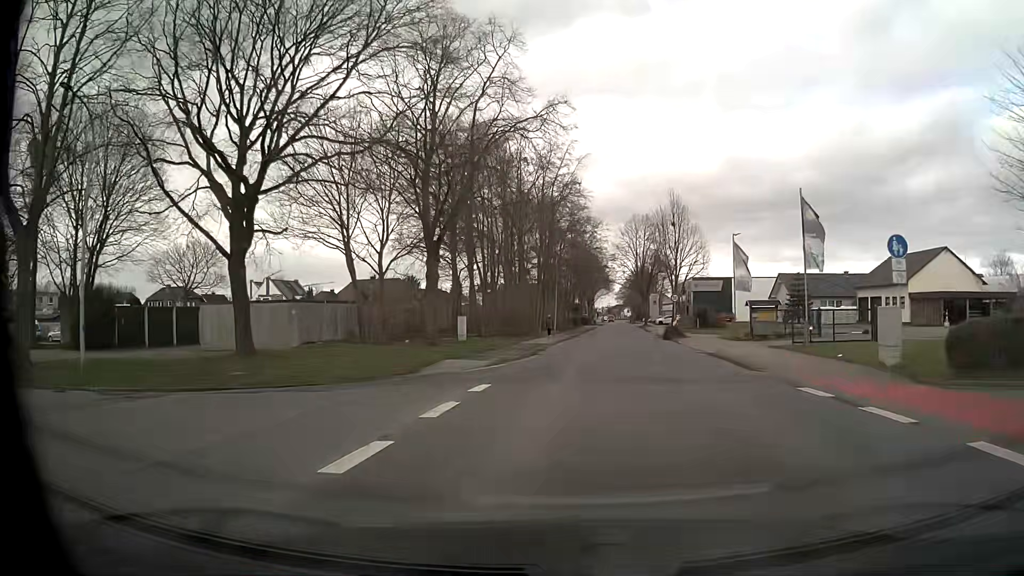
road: unclassified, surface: asphalt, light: Day
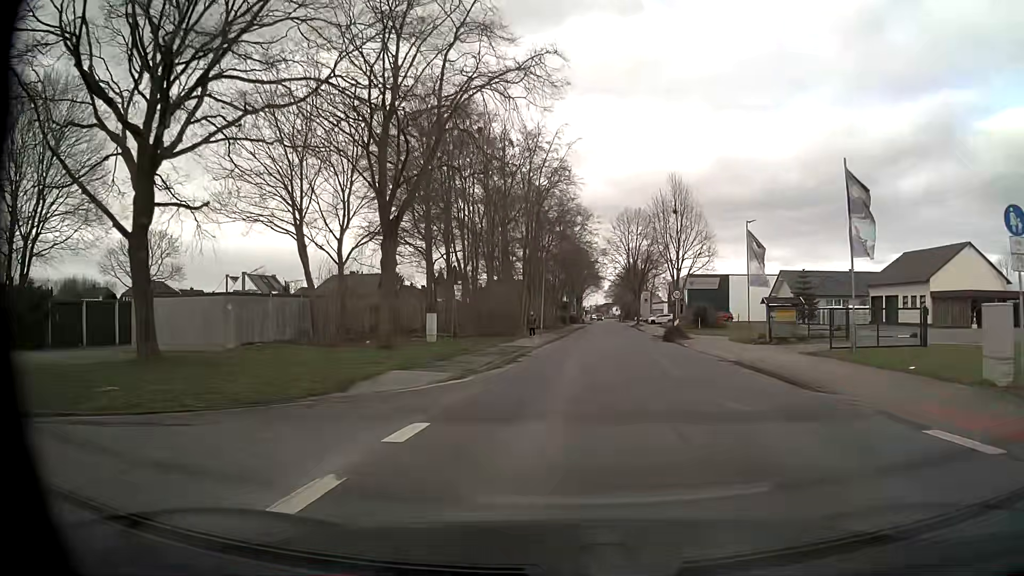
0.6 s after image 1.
(+0.1, +5.4) m; +1°
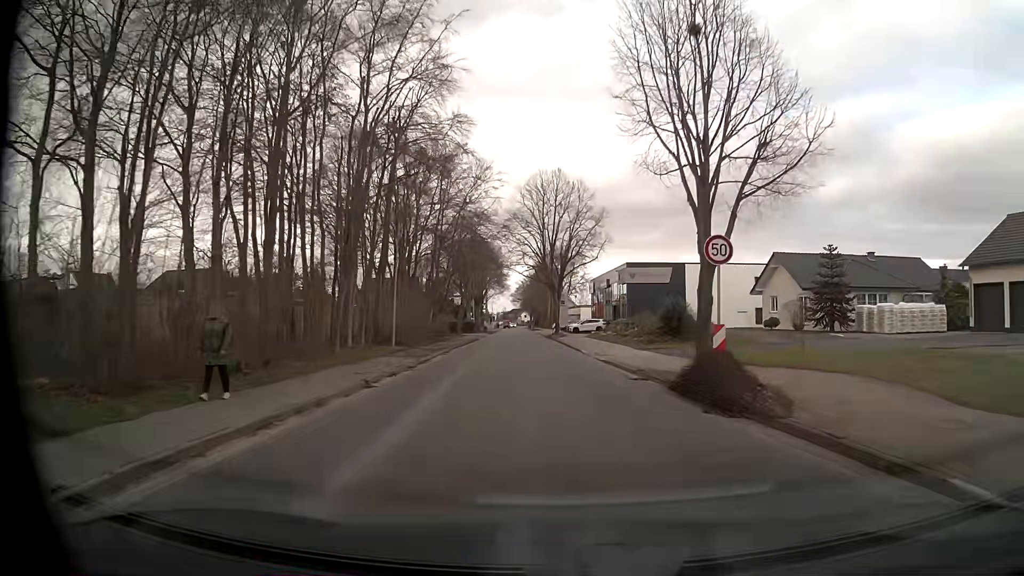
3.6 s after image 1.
(+2.2, +28.6) m; +8°
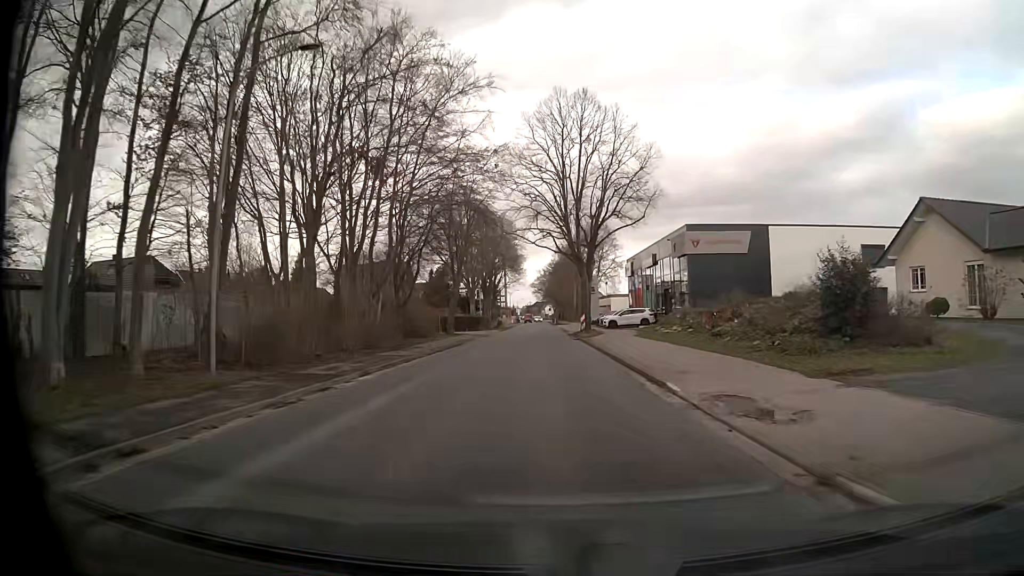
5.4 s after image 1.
(-0.2, +21.7) m; -2°
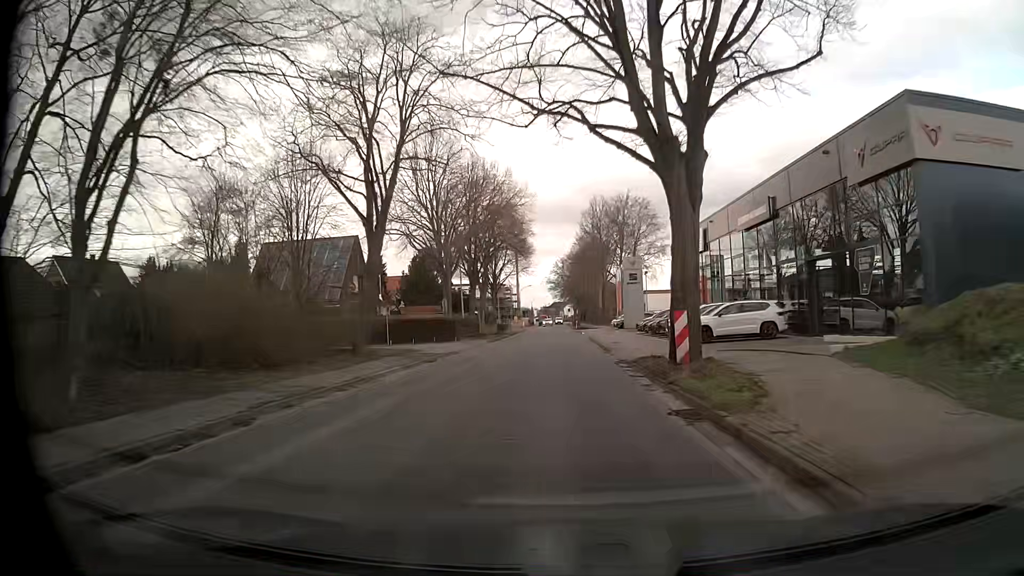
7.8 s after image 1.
(-0.7, +29.5) m; -2°
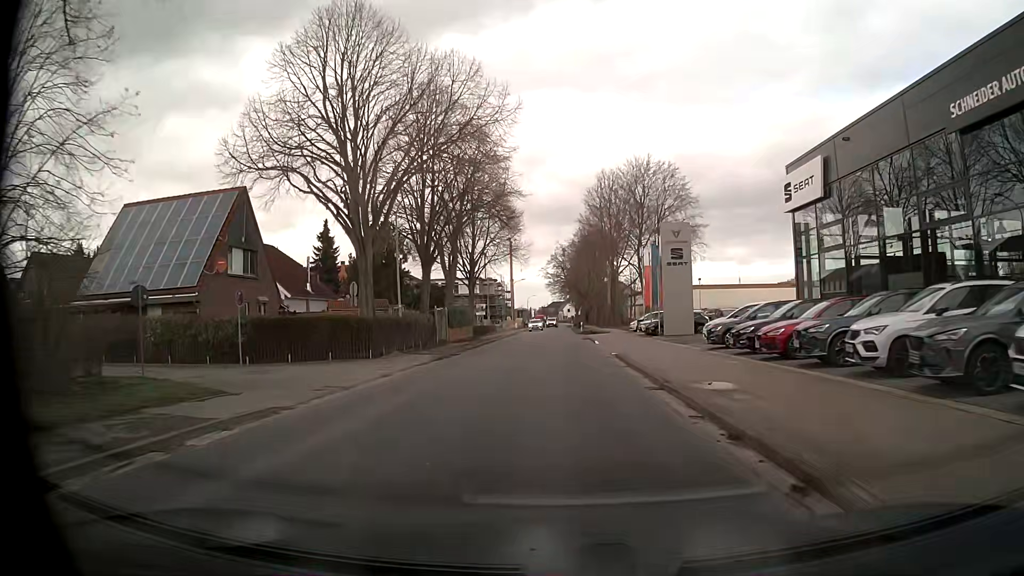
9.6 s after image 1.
(-0.1, +21.6) m; +1°
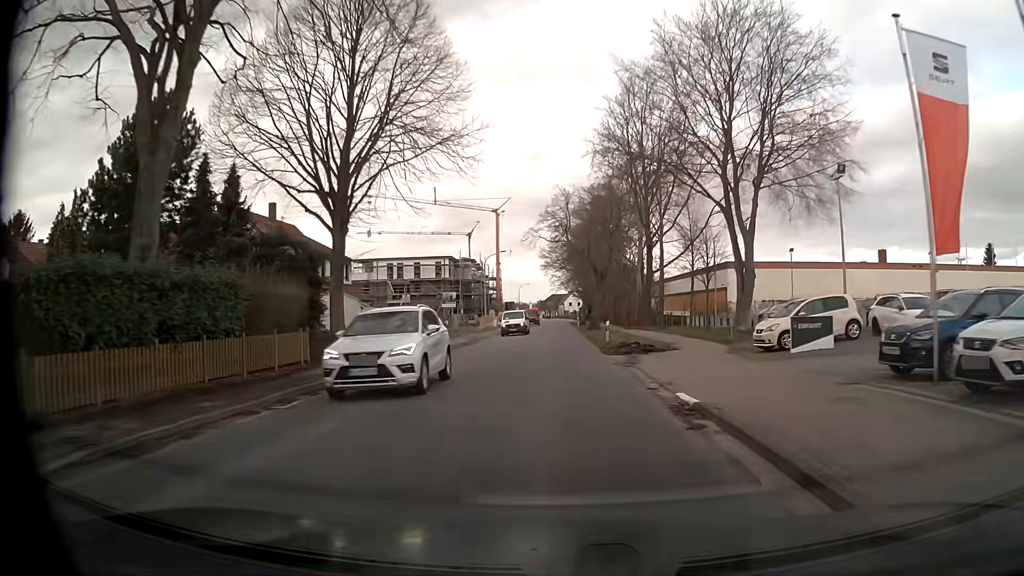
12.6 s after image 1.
(-0.2, +37.6) m; 0°
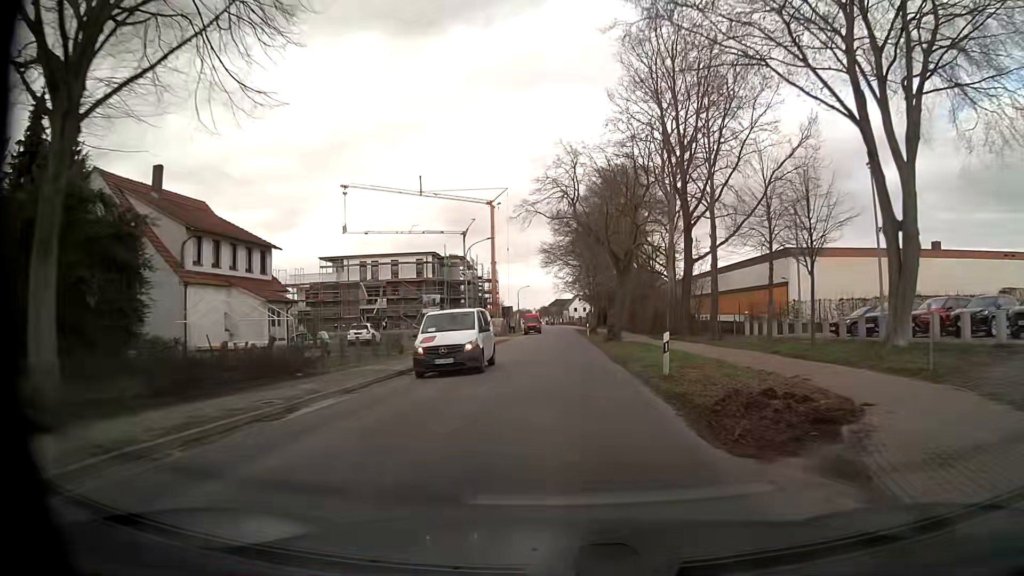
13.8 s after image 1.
(-0.2, +15.9) m; -1°
(0, +10) (0, +20) (0, +30) (0, +40) (0, +50) (0, +60) (0, +70) (0, +80) (0, +90) (+1, +100) m
